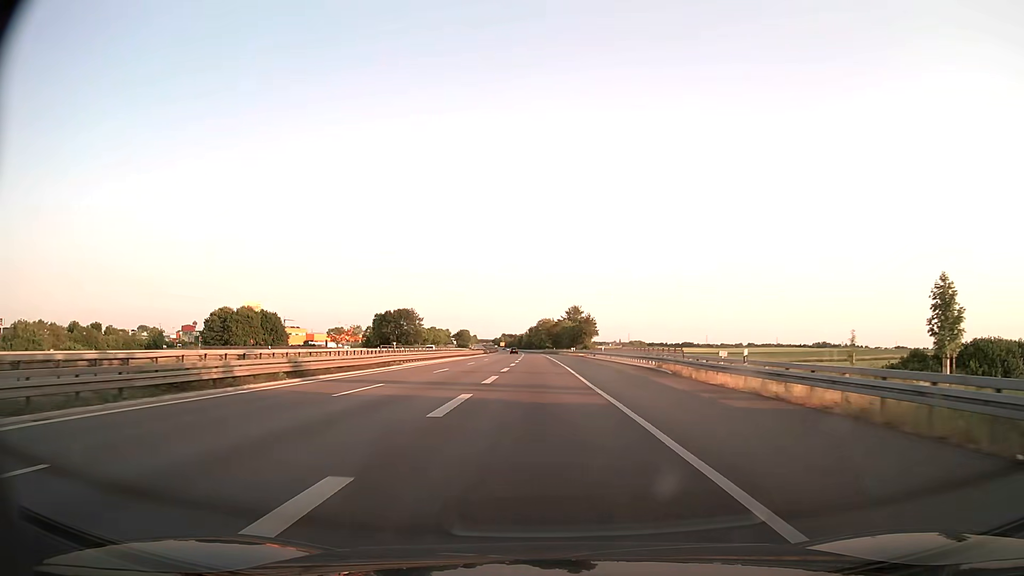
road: trunk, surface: asphalt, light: Day
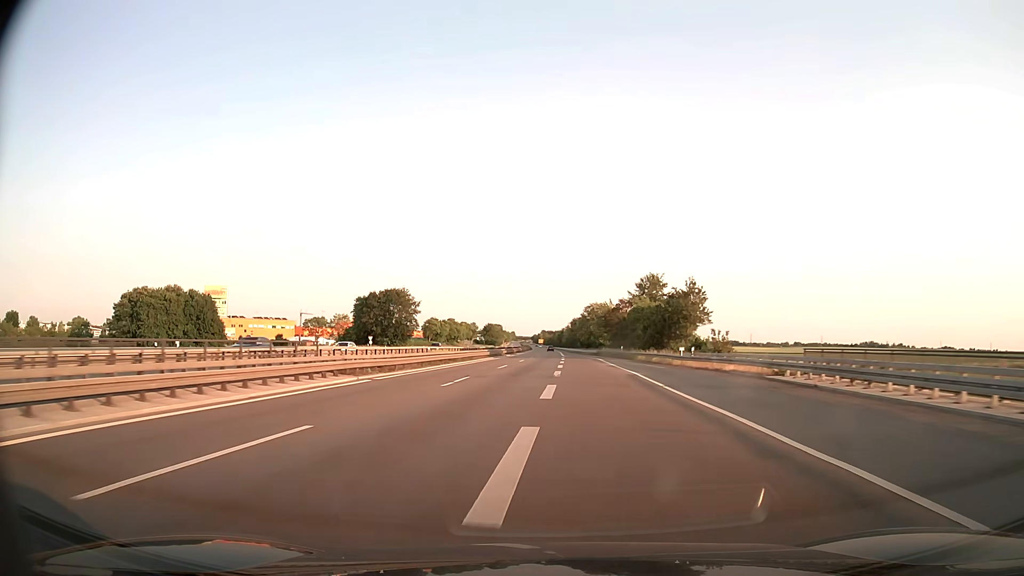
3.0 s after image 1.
(-2.1, +68.8) m; -3°
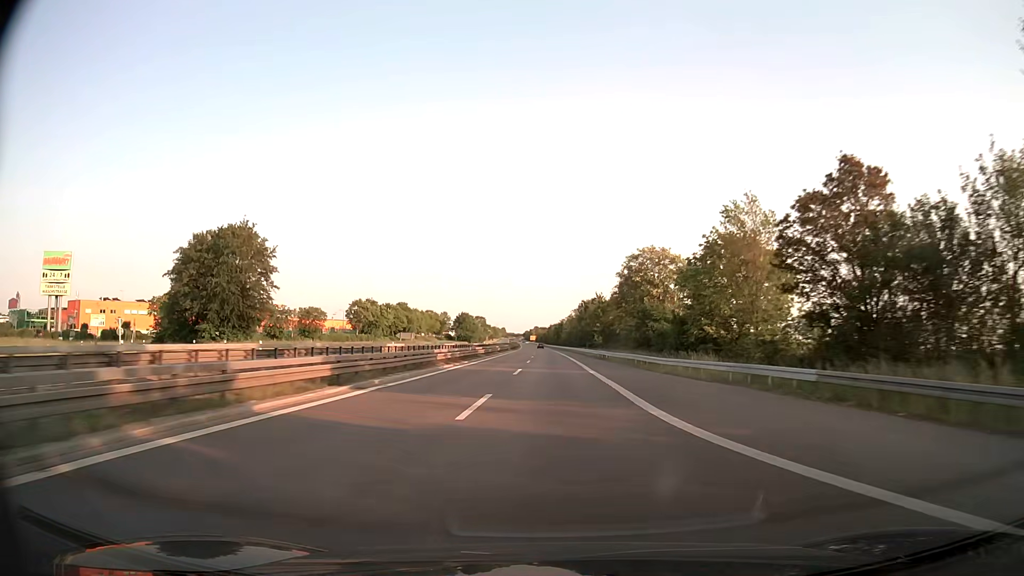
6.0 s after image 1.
(0.0, +84.3) m; 0°
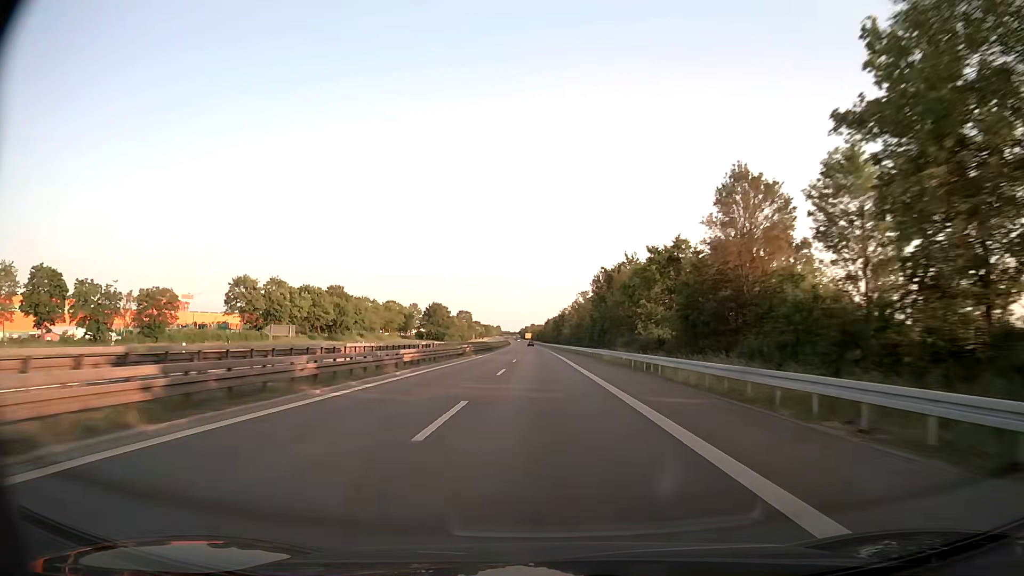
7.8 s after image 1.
(+0.5, +57.8) m; 0°
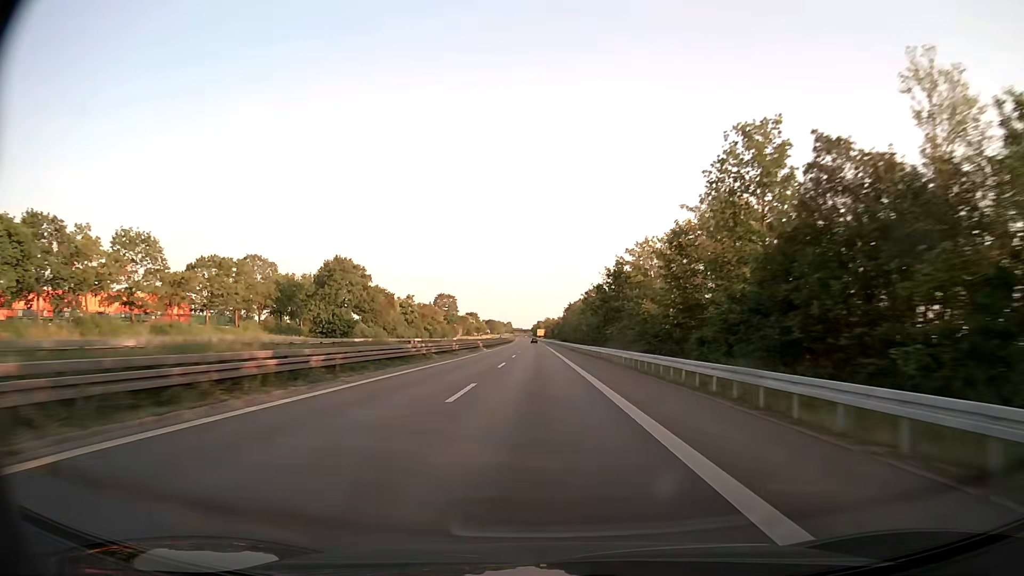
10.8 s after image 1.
(-1.2, +102.5) m; -1°
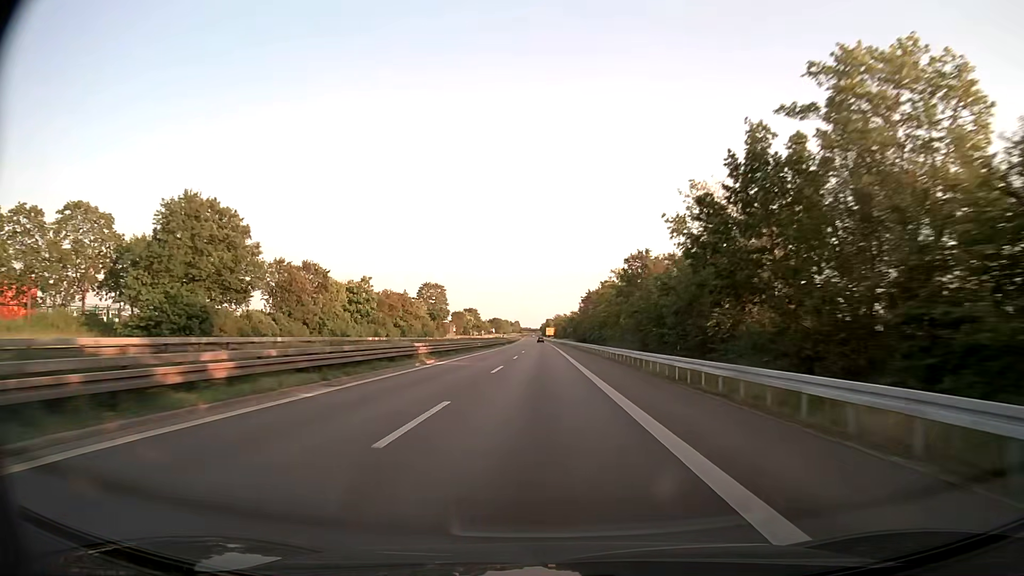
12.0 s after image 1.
(-0.2, +42.4) m; -1°
